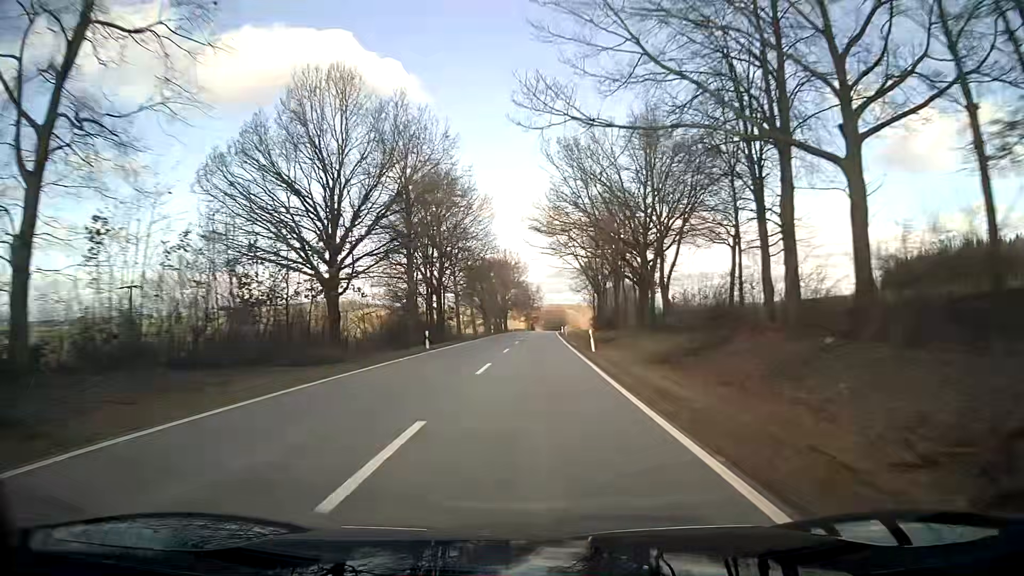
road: secondary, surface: asphalt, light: Day
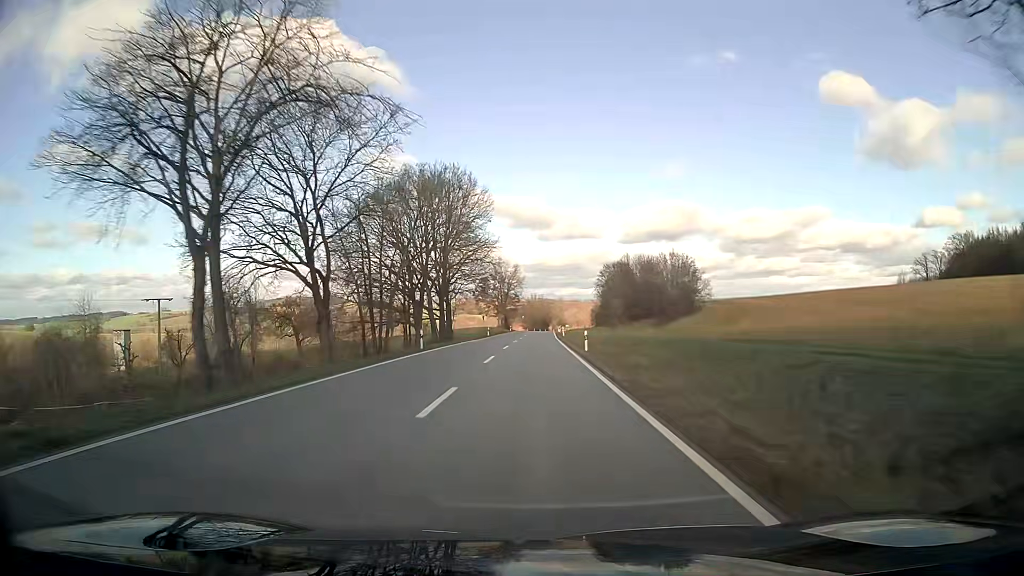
(+1.2, +79.4) m; +2°
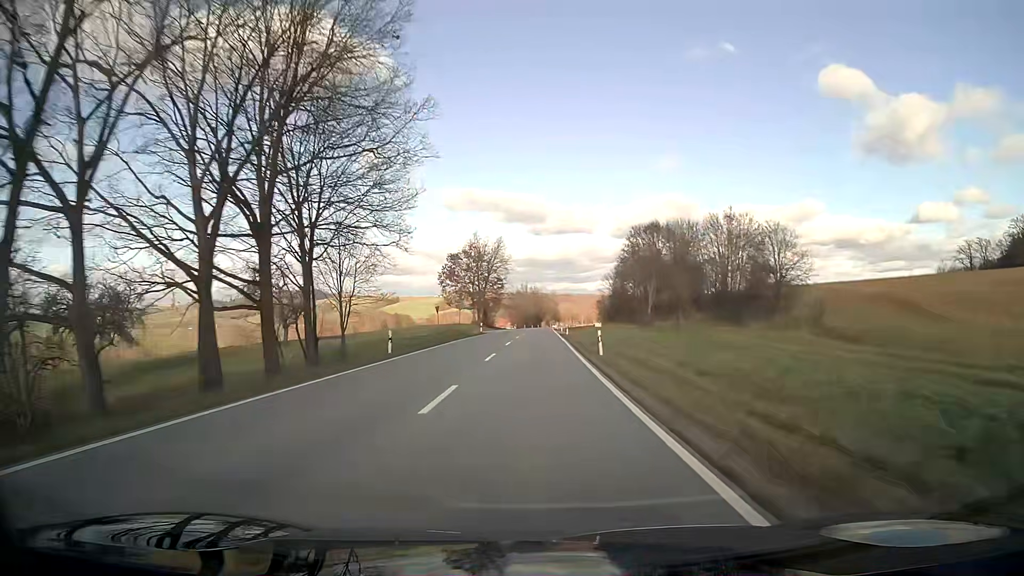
(+0.4, +47.6) m; +1°
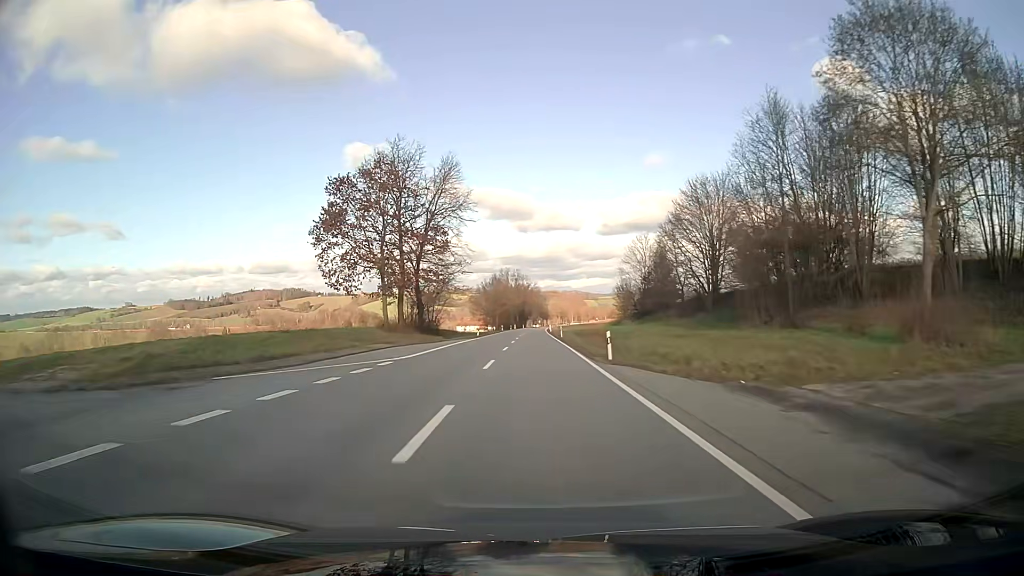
(+0.5, +63.4) m; +1°
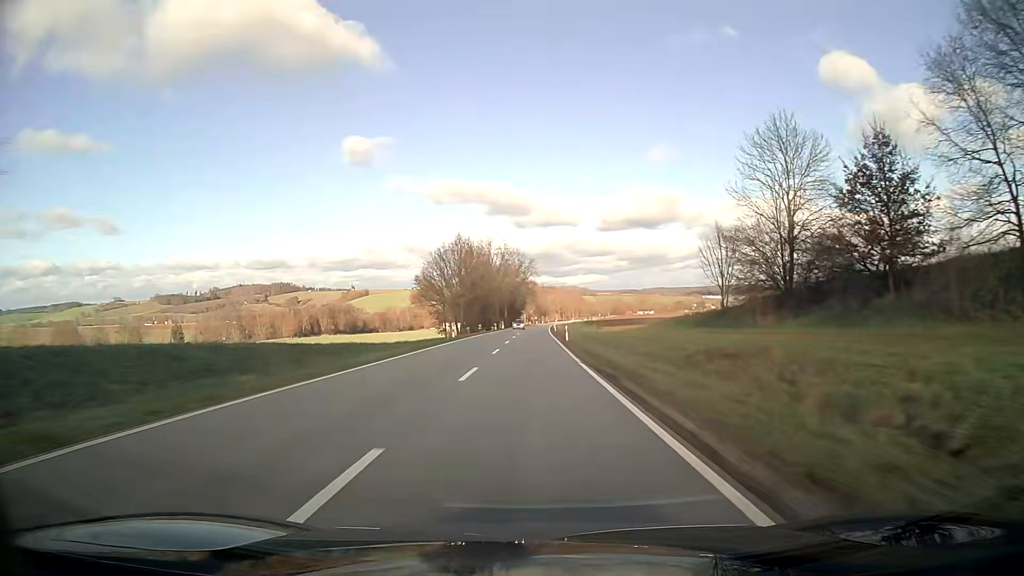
(+0.2, +63.5) m; 0°
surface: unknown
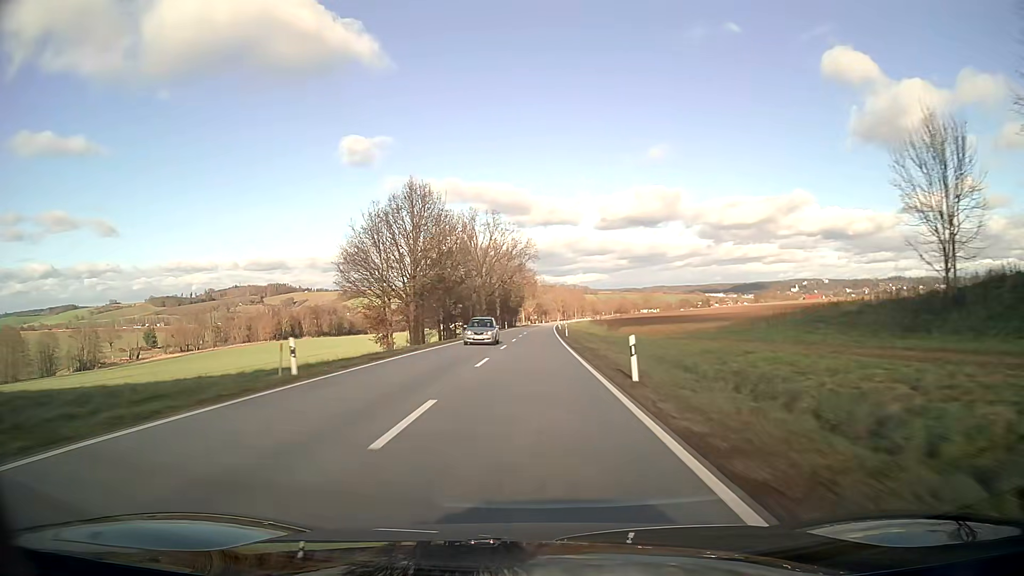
(0.0, +31.8) m; 0°
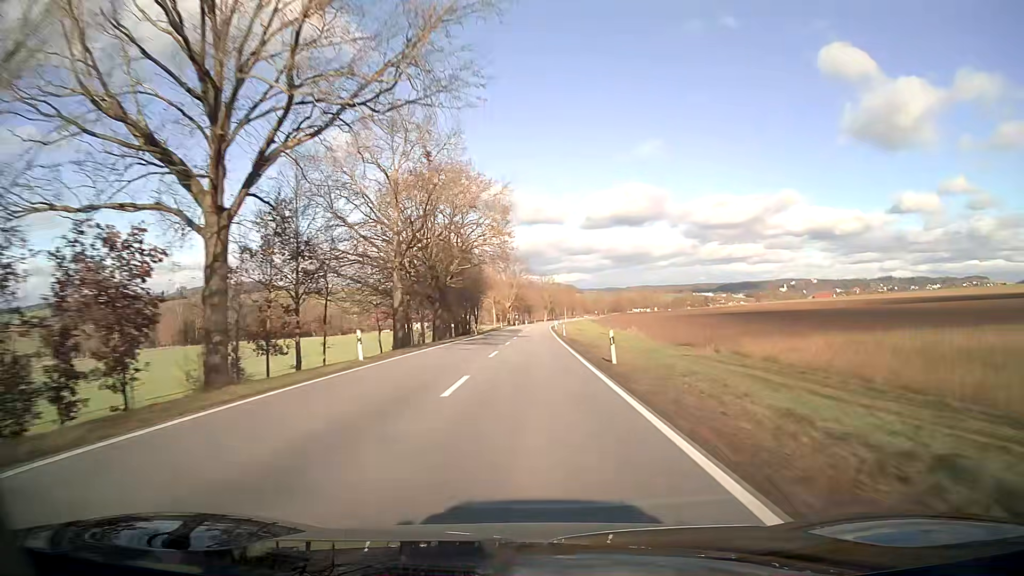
(+0.9, +79.3) m; +1°
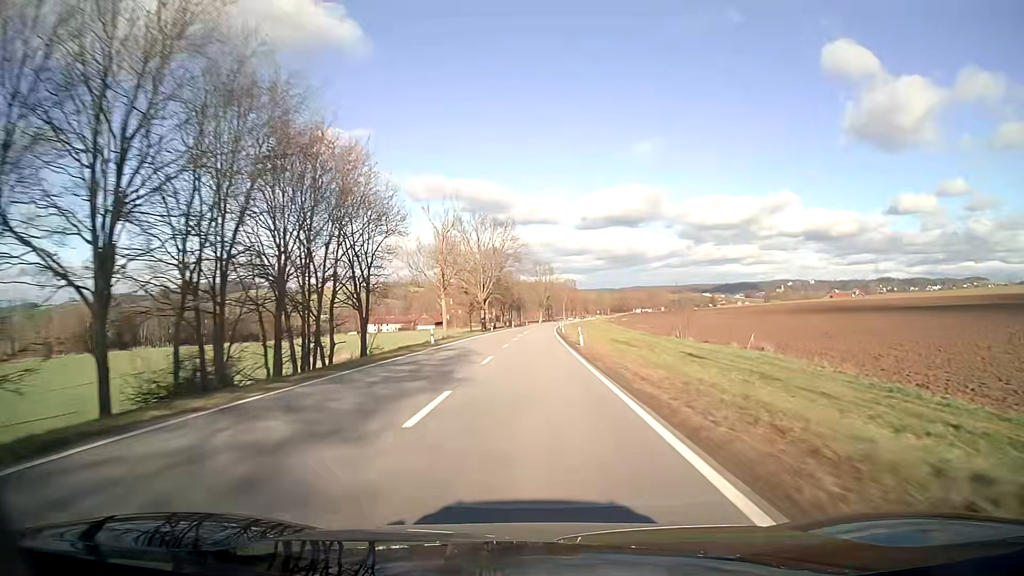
(+0.2, +63.3) m; +1°
(0, +10) (0, +20) (0, +30) (0, +40) (0, +50) (+1, +60) (+1, +70) (+1, +80) (+1, +90) (+2, +100) m
